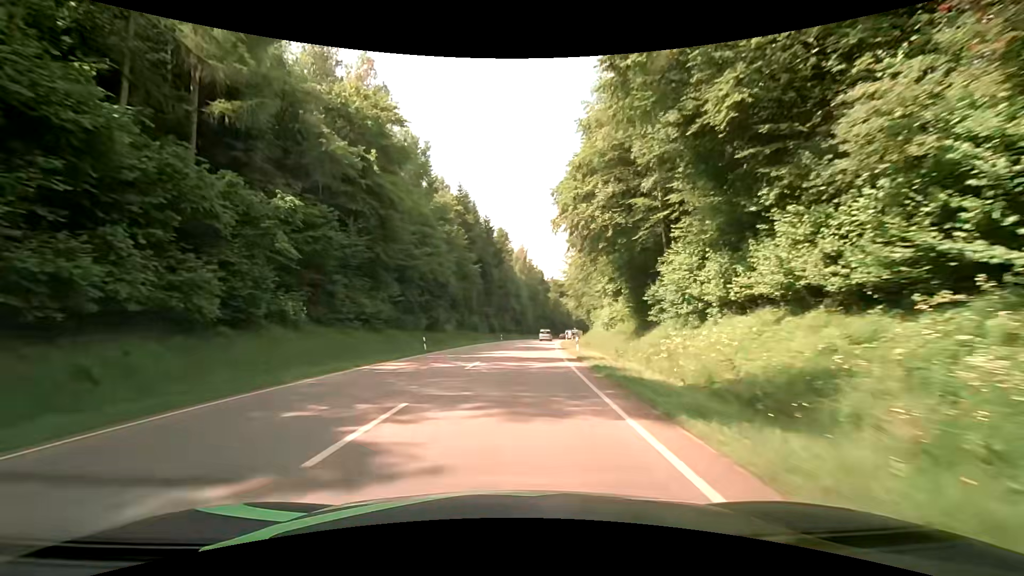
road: secondary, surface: asphalt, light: Day
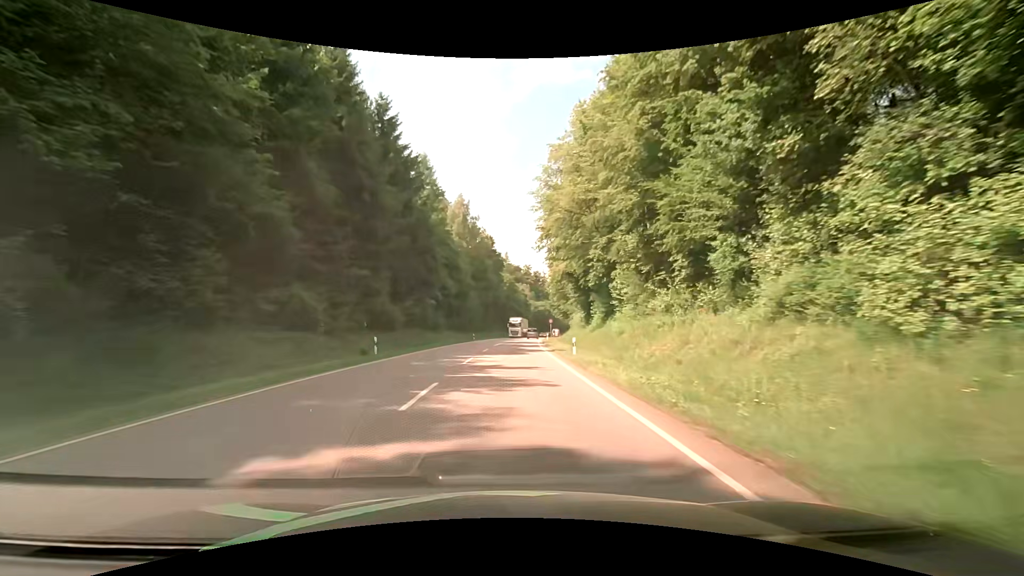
(+3.0, +53.9) m; +6°
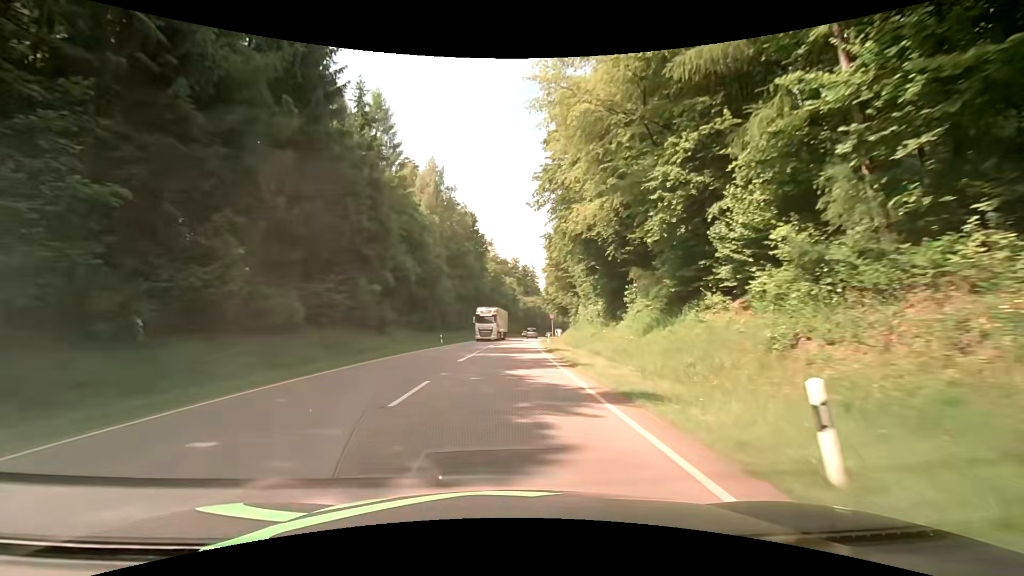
(+0.3, +21.7) m; +2°
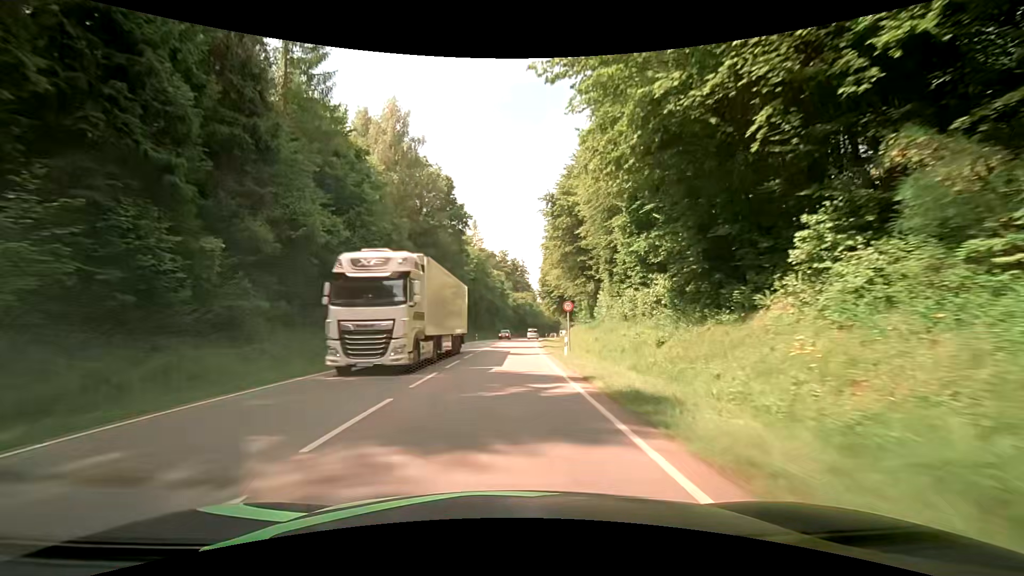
(+0.2, +21.7) m; 0°
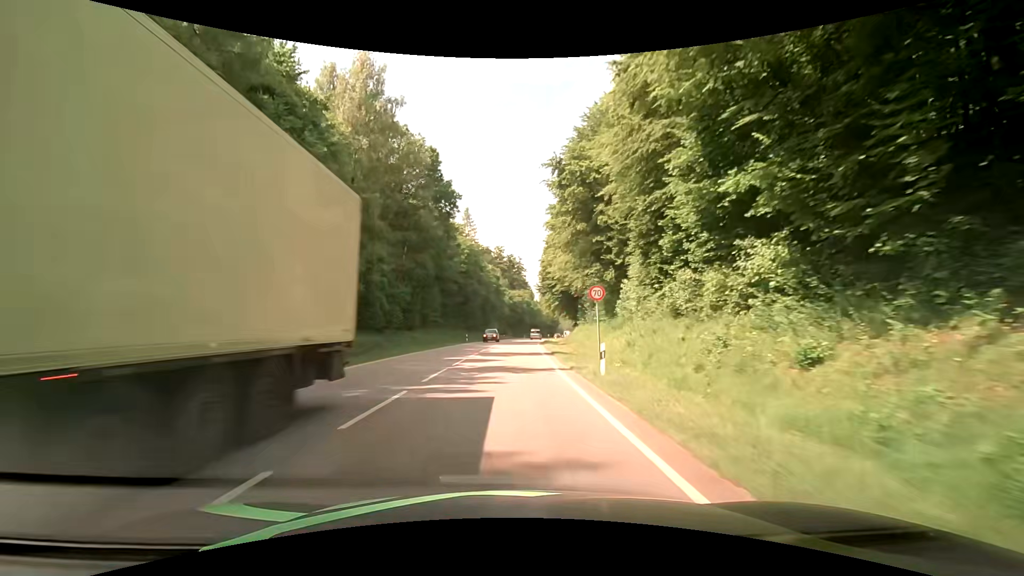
(+0.2, +10.8) m; +2°
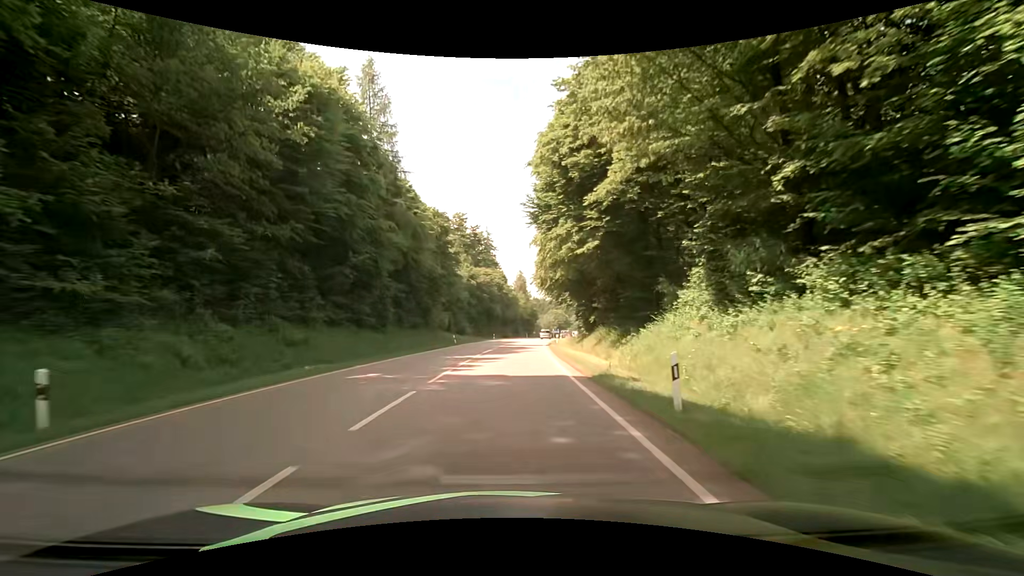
(+1.2, +54.1) m; +3°
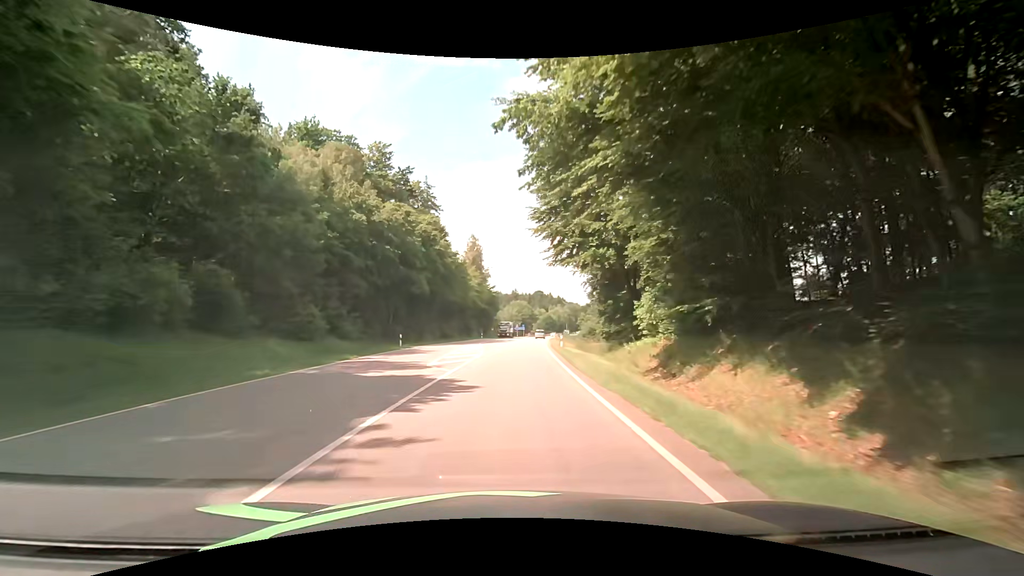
(+2.2, +54.0) m; +5°
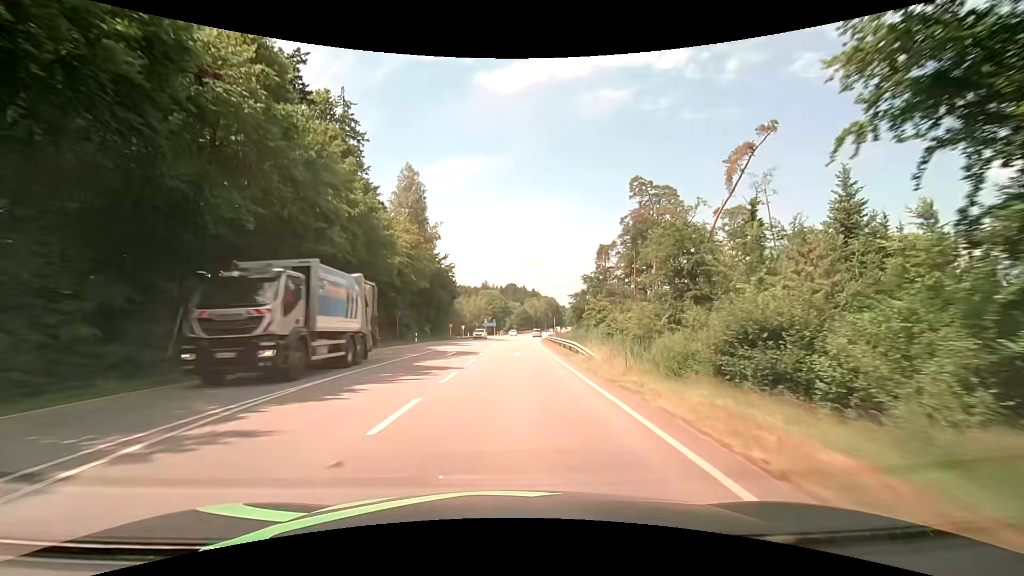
(+1.4, +43.3) m; +3°
(0, +10) (0, +20) (+1, +30) (+1, +40) (+2, +50) (+2, +60) (+3, +70) (+4, +80) (+5, +90) (+6, +100) m
